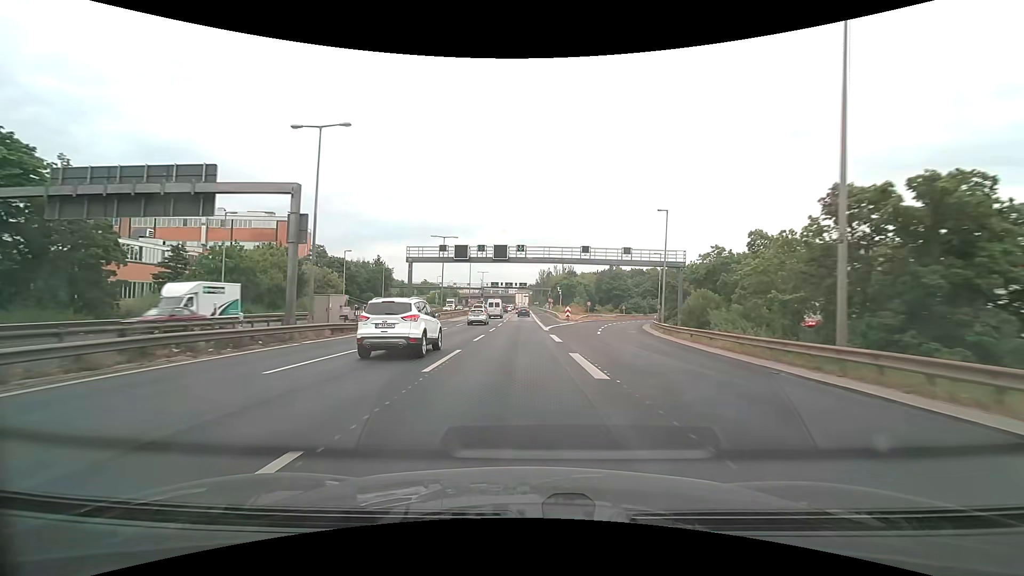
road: motorway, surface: asphalt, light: Day
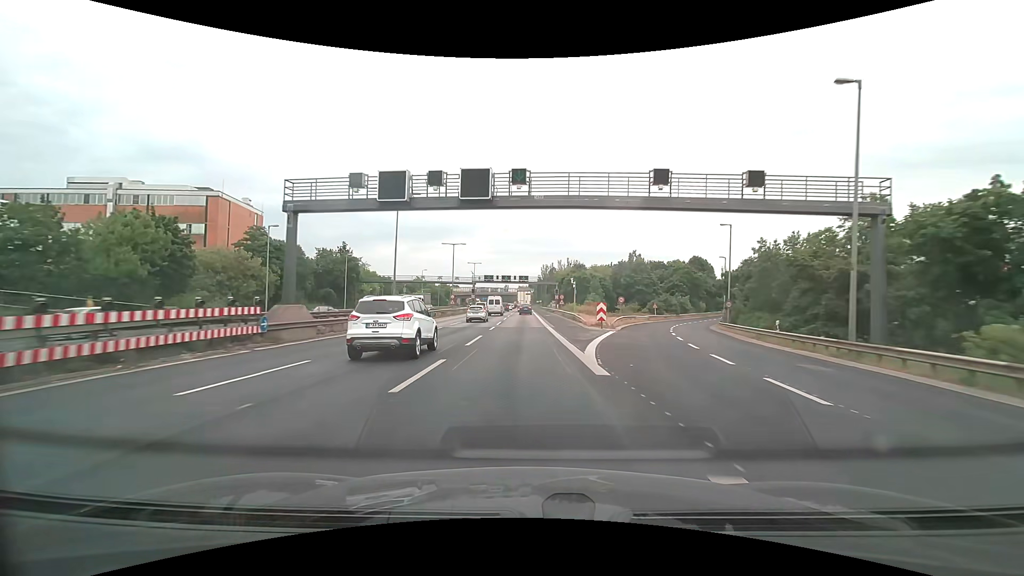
(+0.2, +23.9) m; +1°
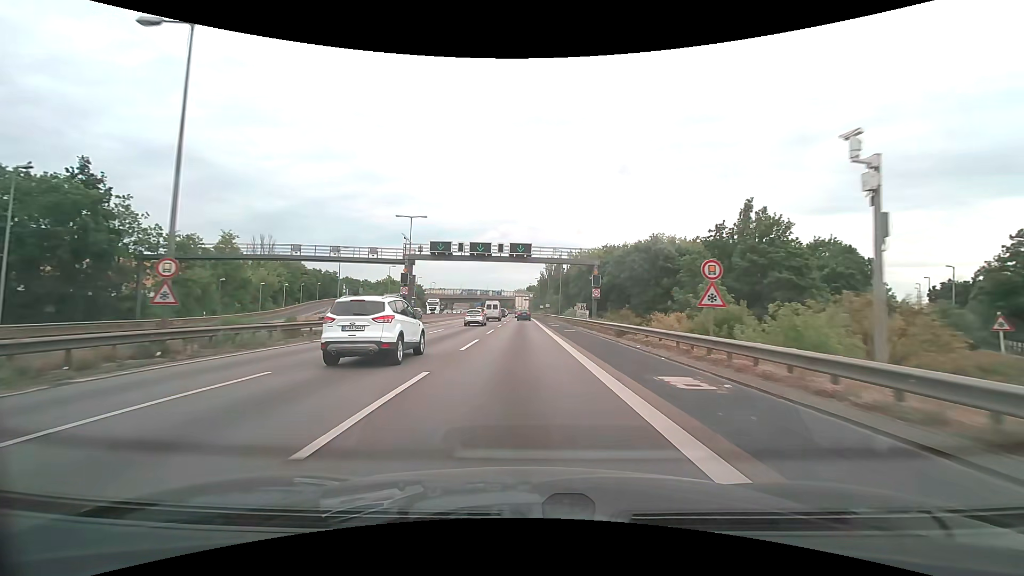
(+0.1, +57.3) m; 0°
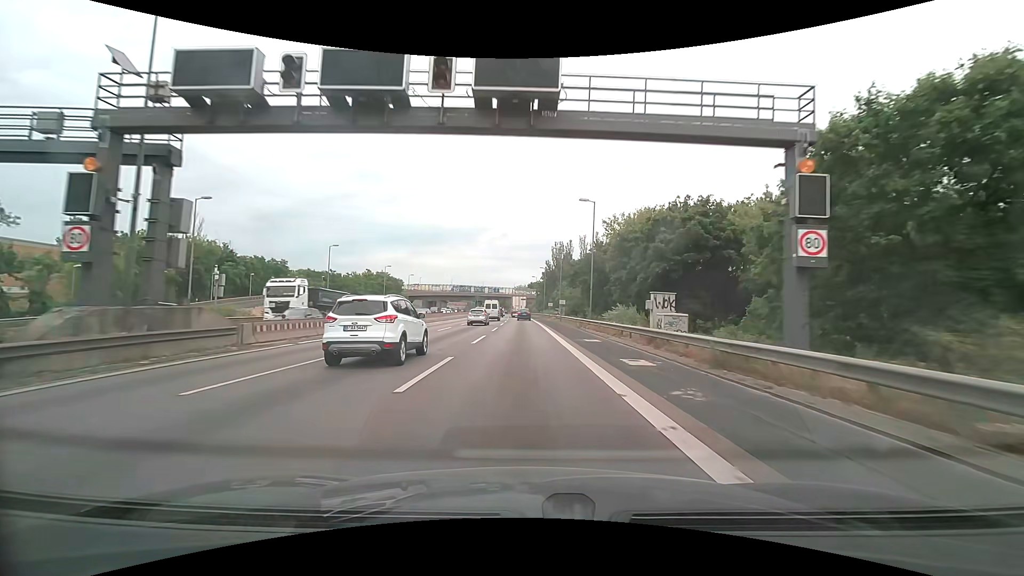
(0.0, +32.9) m; 0°
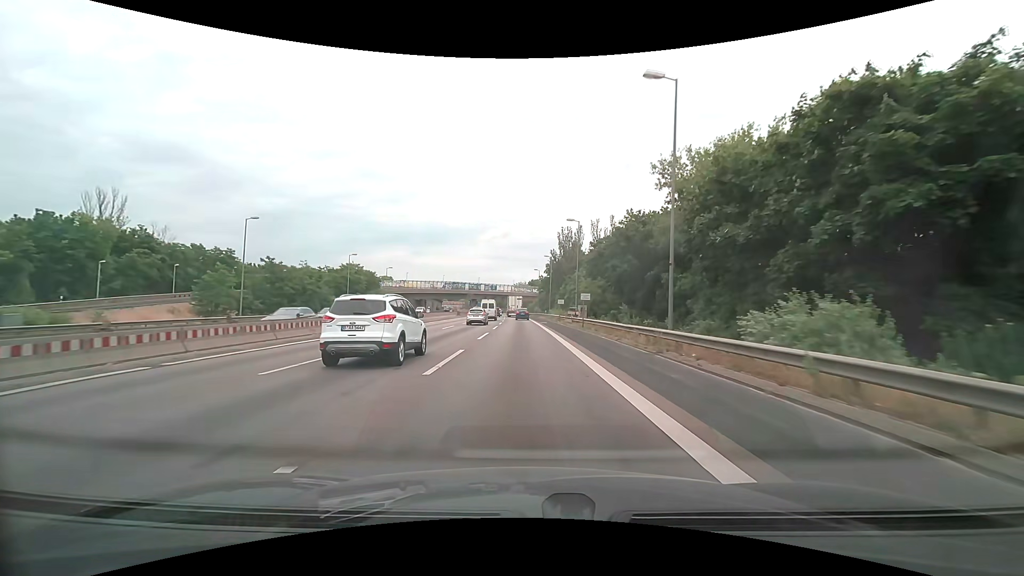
(0.0, +21.8) m; 0°
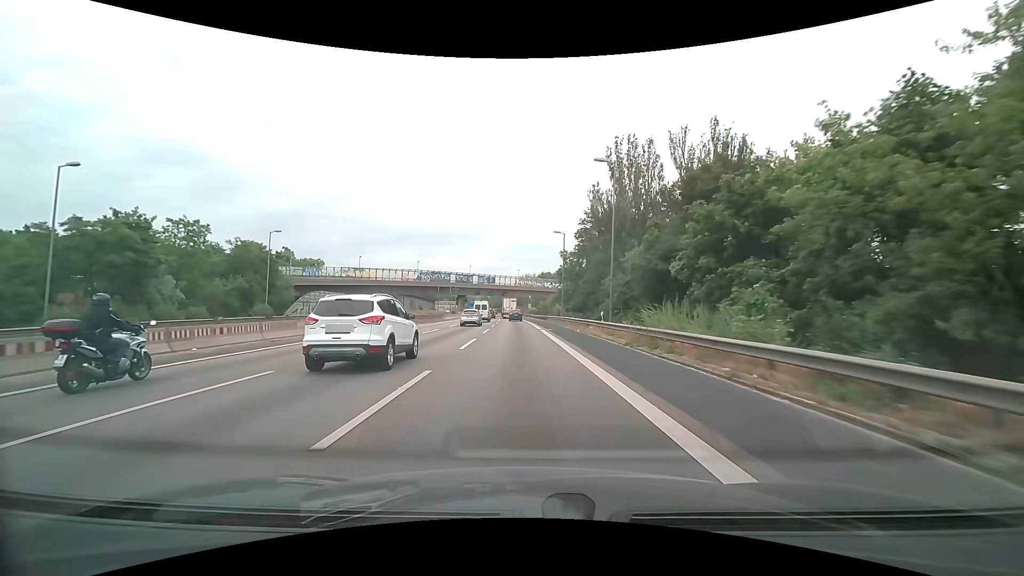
(-0.4, +53.8) m; -1°
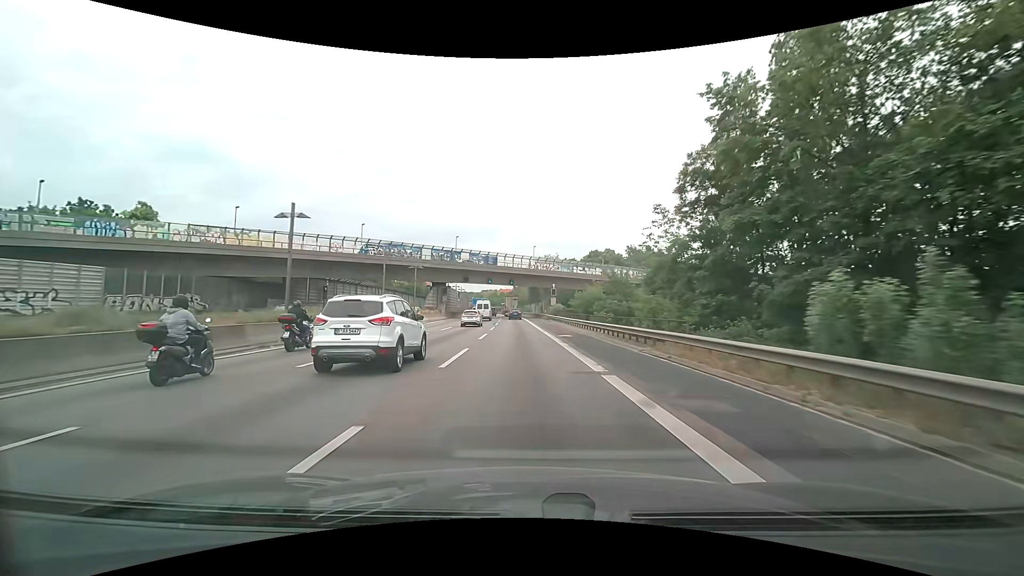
(-1.2, +53.5) m; -1°
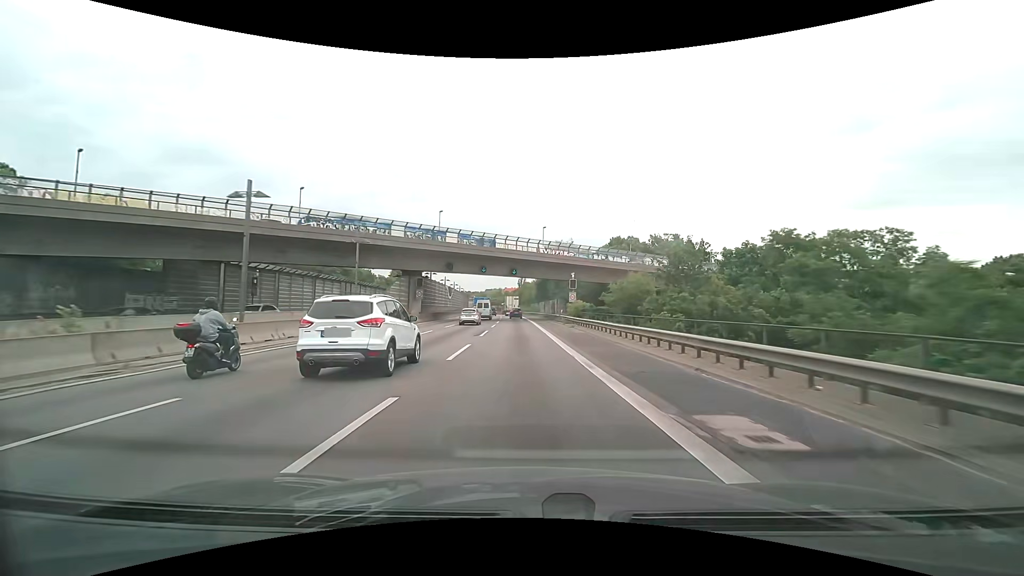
(-0.2, +22.3) m; -1°
(0, +10) (0, +20) (0, +30) (0, +40) (0, +50) (-1, +60) (-1, +70) (-1, +80) (-2, +90) (-2, +100) m
